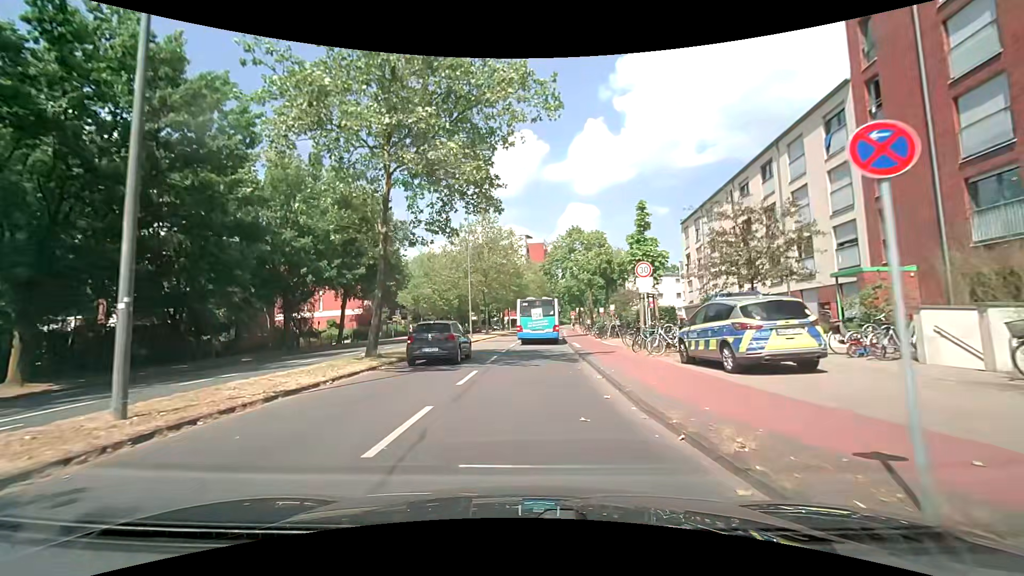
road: unclassified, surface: asphalt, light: Day
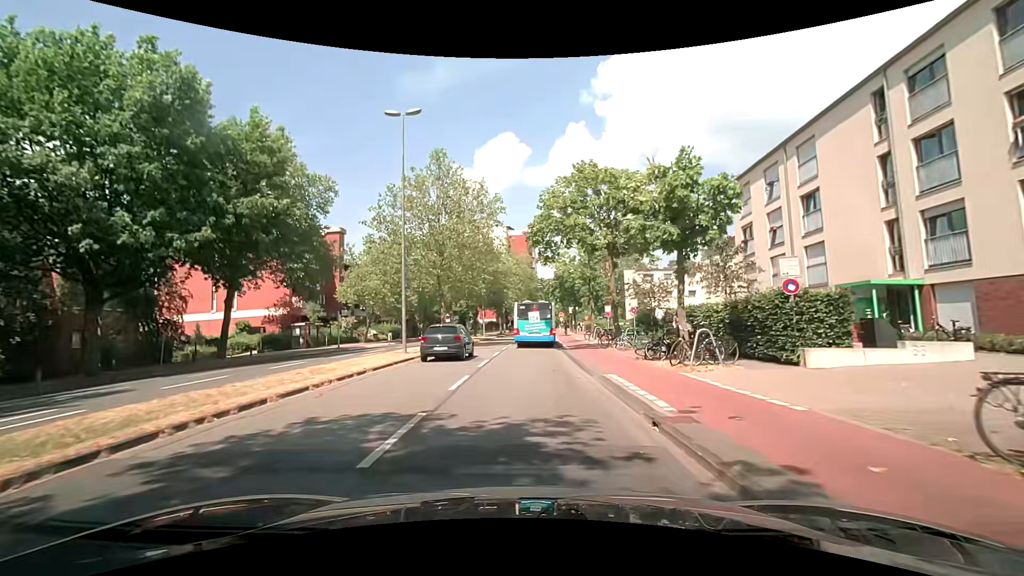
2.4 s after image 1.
(+0.5, +18.2) m; +4°
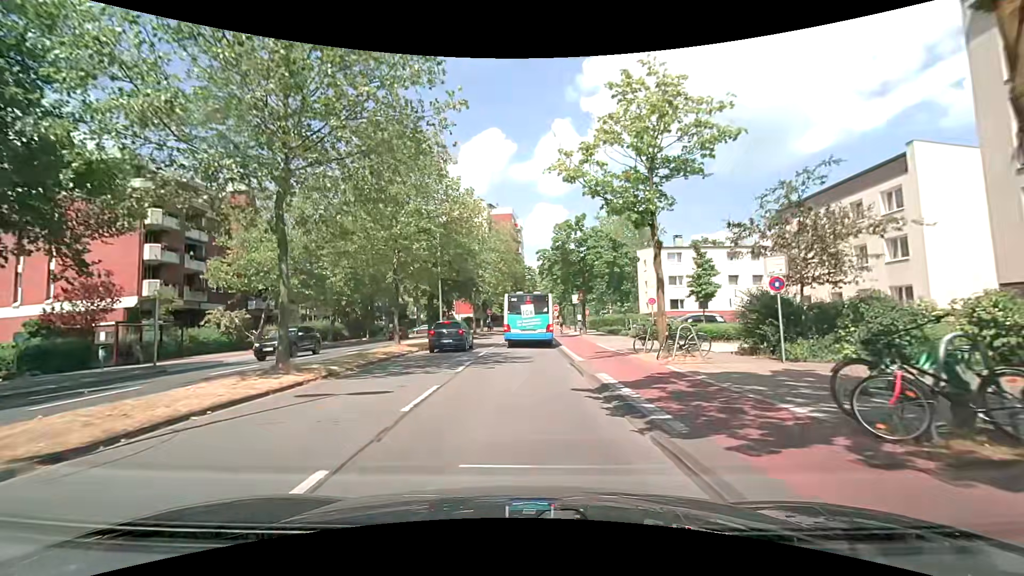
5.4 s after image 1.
(-0.2, +21.2) m; -1°
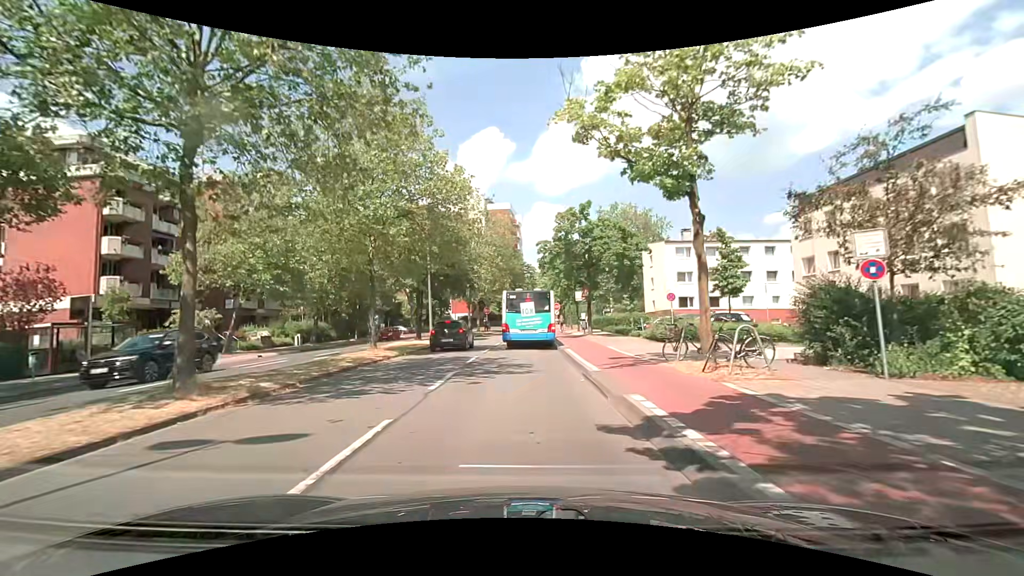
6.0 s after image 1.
(0.0, +3.7) m; 0°
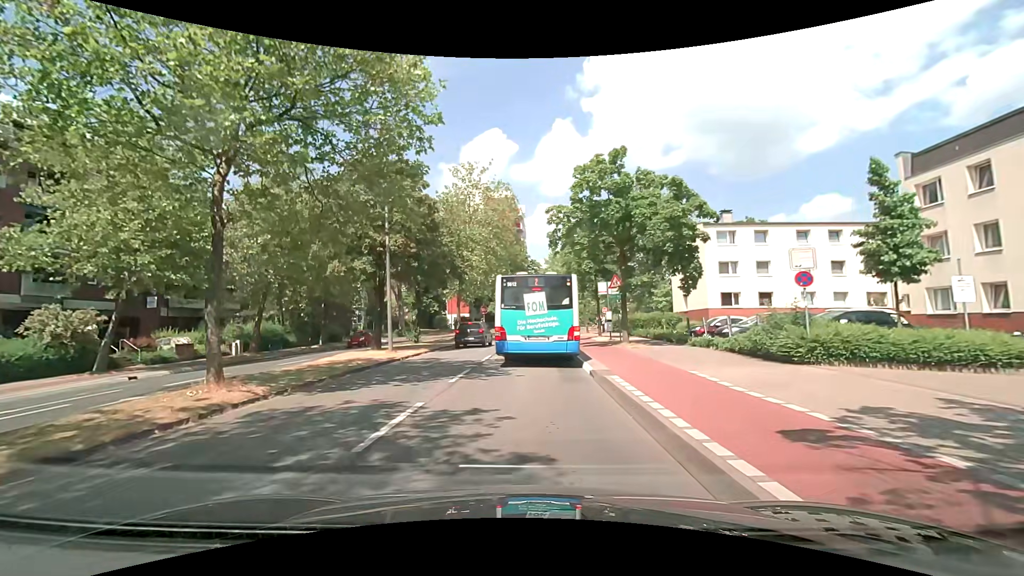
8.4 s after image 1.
(+0.2, +10.6) m; 0°
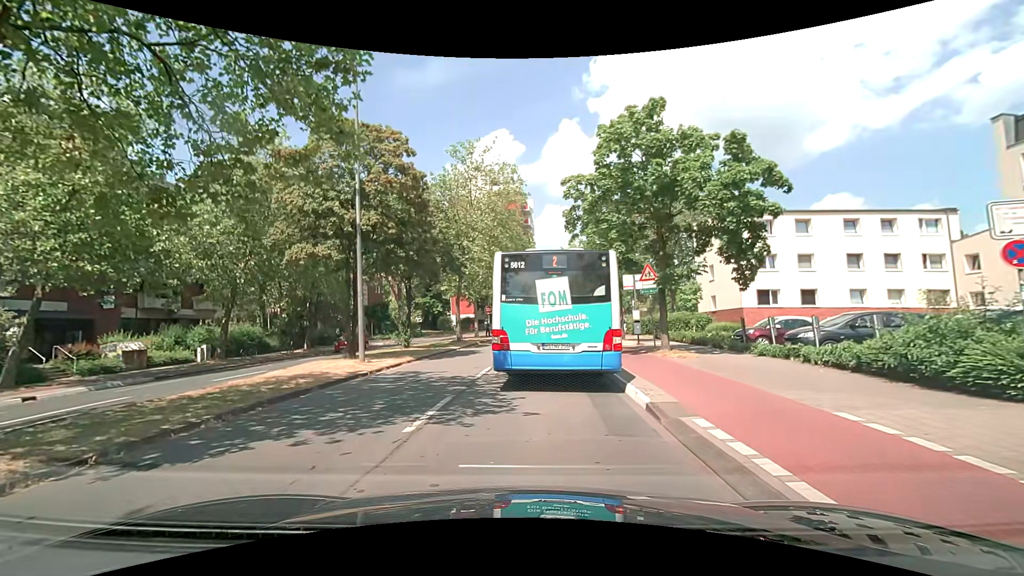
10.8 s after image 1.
(0.0, +4.9) m; +1°
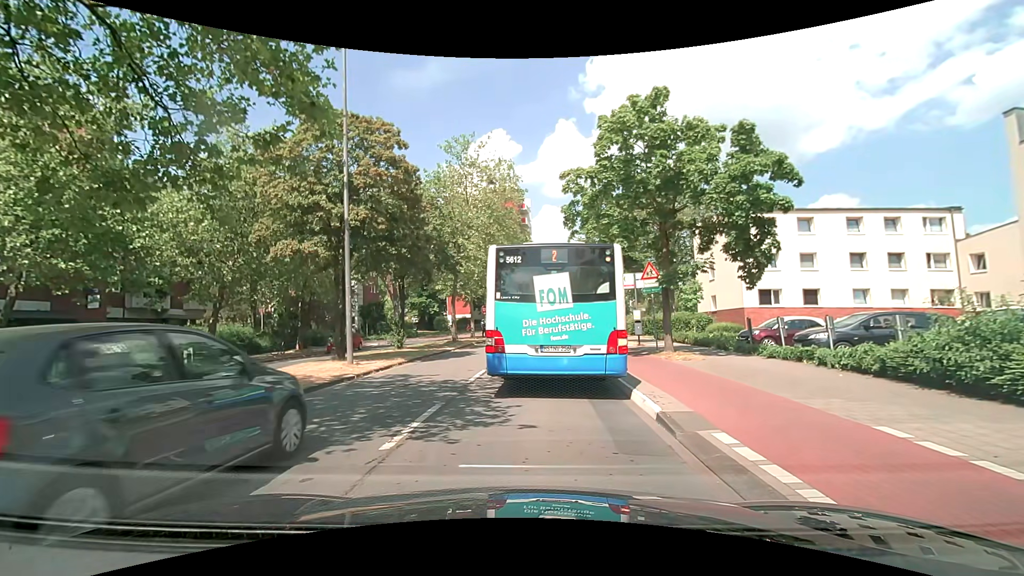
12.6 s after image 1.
(0.0, +0.9) m; 0°
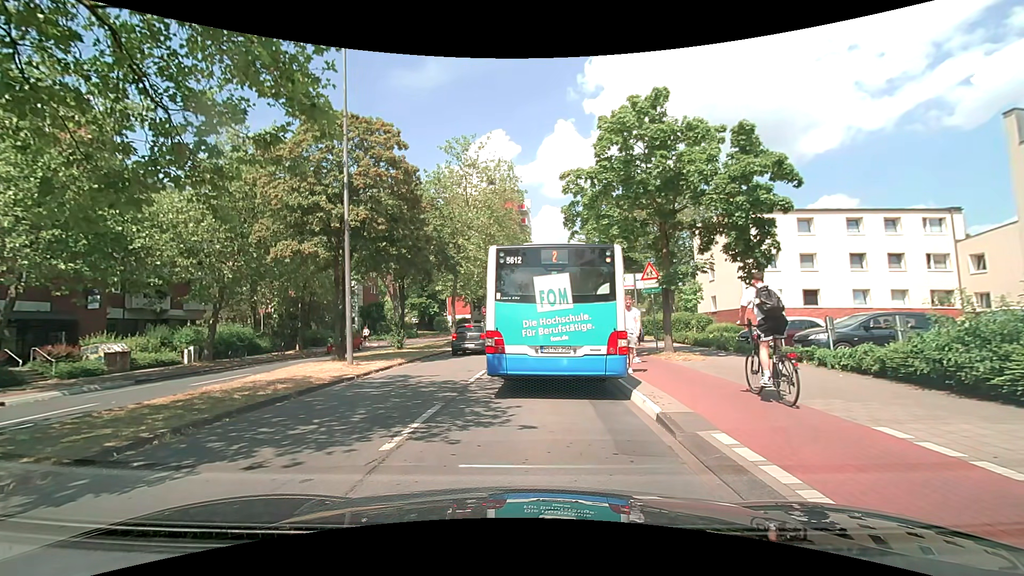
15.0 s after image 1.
(0.0, +0.1) m; 0°
